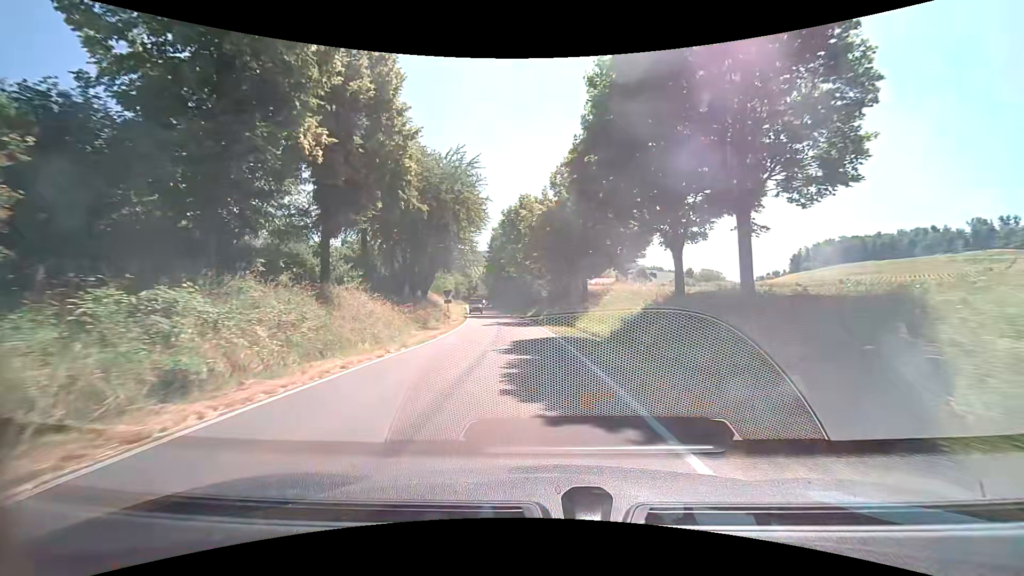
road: tertiary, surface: asphalt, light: Day
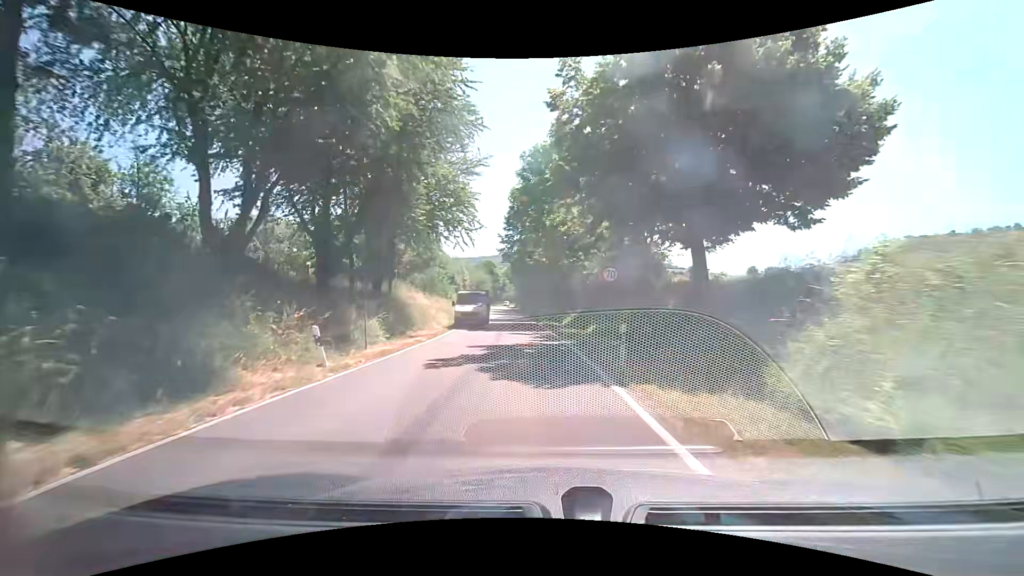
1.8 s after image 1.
(-0.9, +24.6) m; -3°
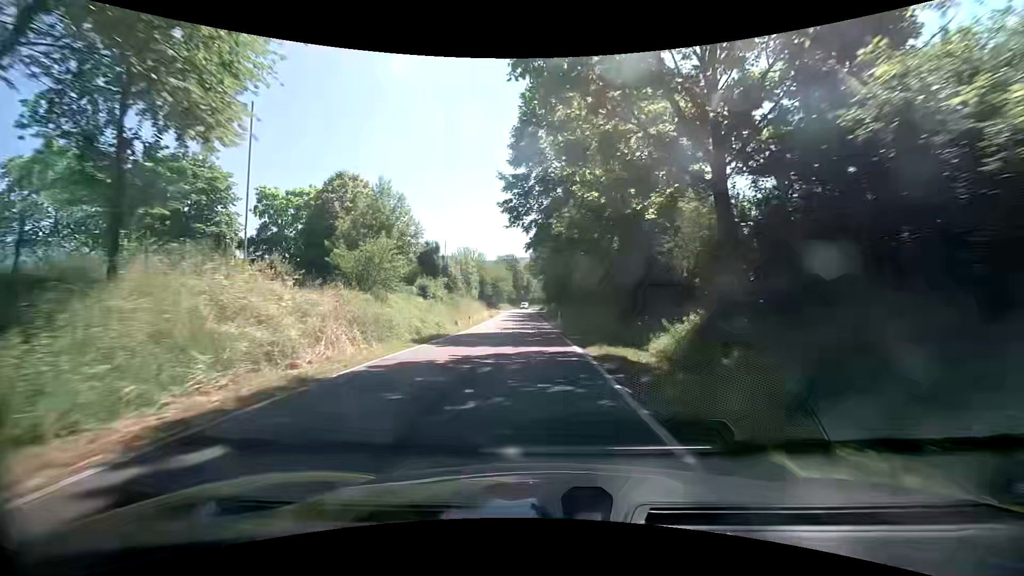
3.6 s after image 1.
(-1.2, +25.0) m; -4°
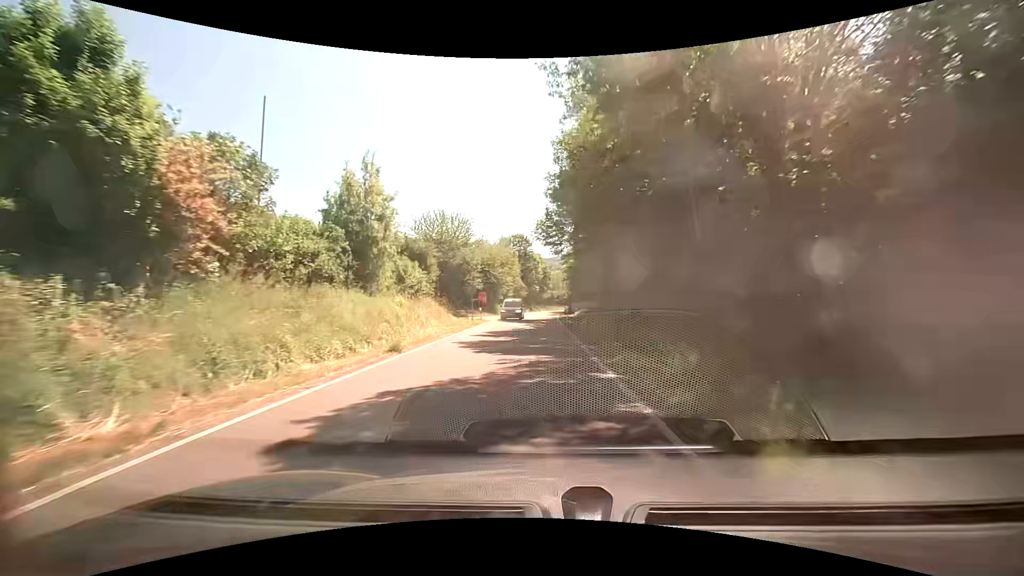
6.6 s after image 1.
(-1.5, +42.9) m; -2°
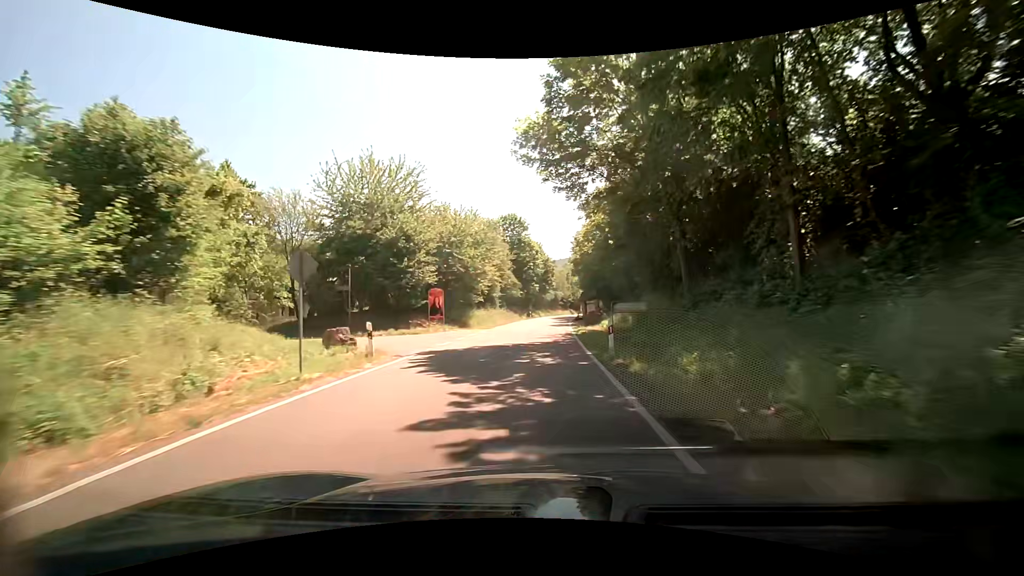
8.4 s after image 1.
(-0.2, +25.6) m; -1°
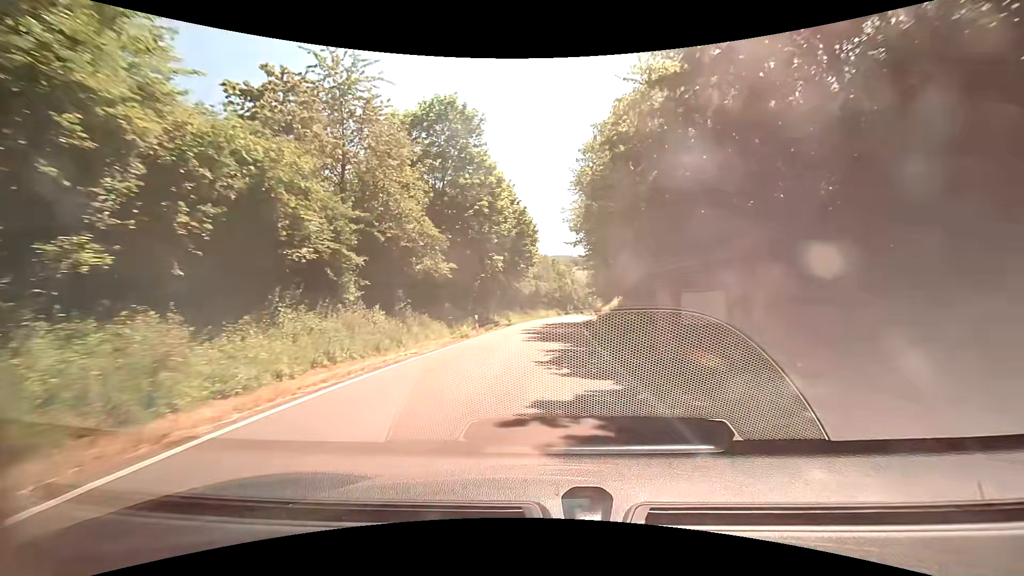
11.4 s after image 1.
(+0.7, +41.3) m; +3°
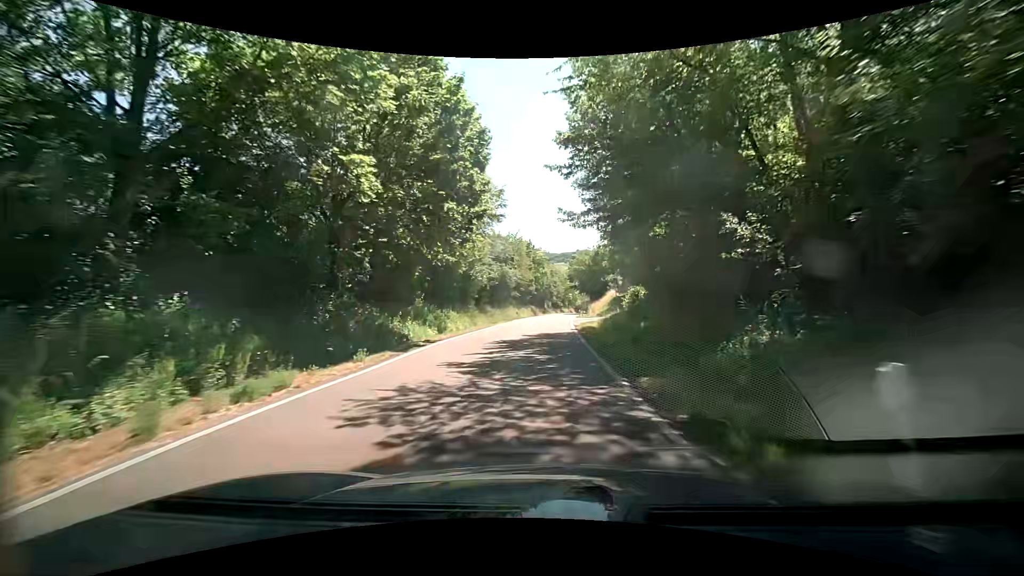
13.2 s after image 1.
(+0.5, +23.4) m; +3°
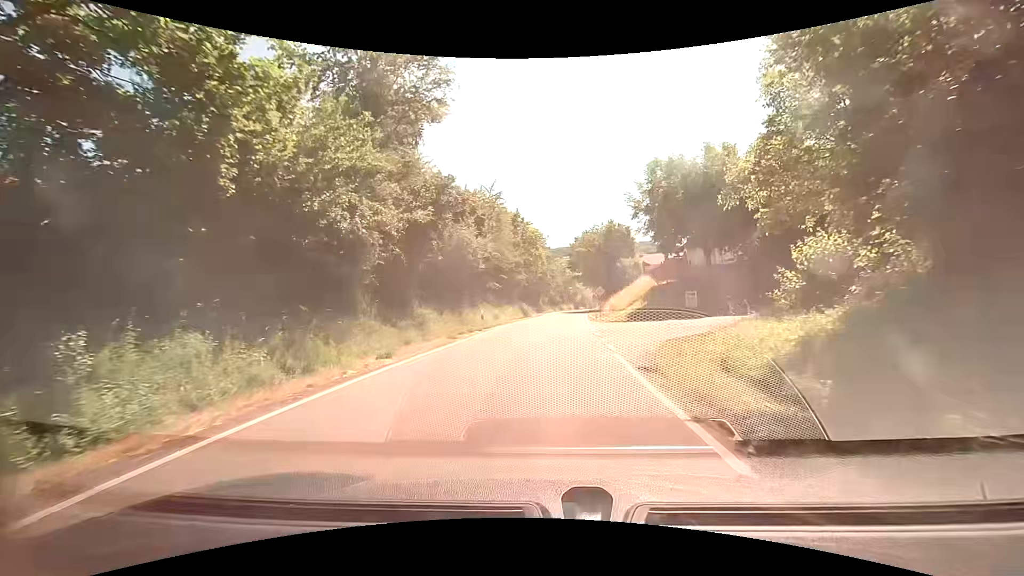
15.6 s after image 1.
(0.0, +25.8) m; 0°
(0, +10) (+3, +19) (+11, +25) (+21, +25) (+31, +26) (+41, +27) (+50, +33) (+54, +41) (+57, +51) (+59, +61) m
